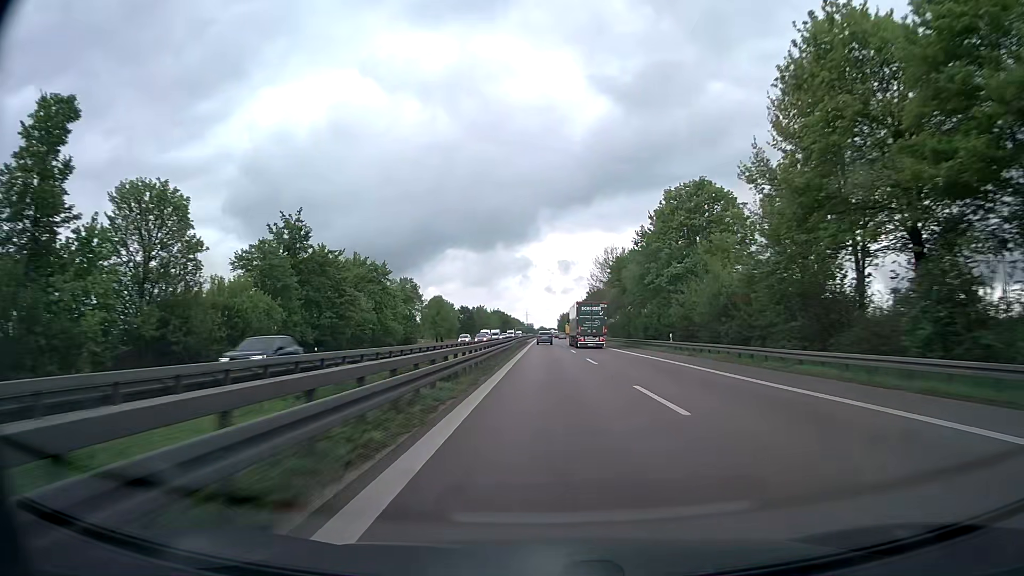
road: trunk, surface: asphalt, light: Day
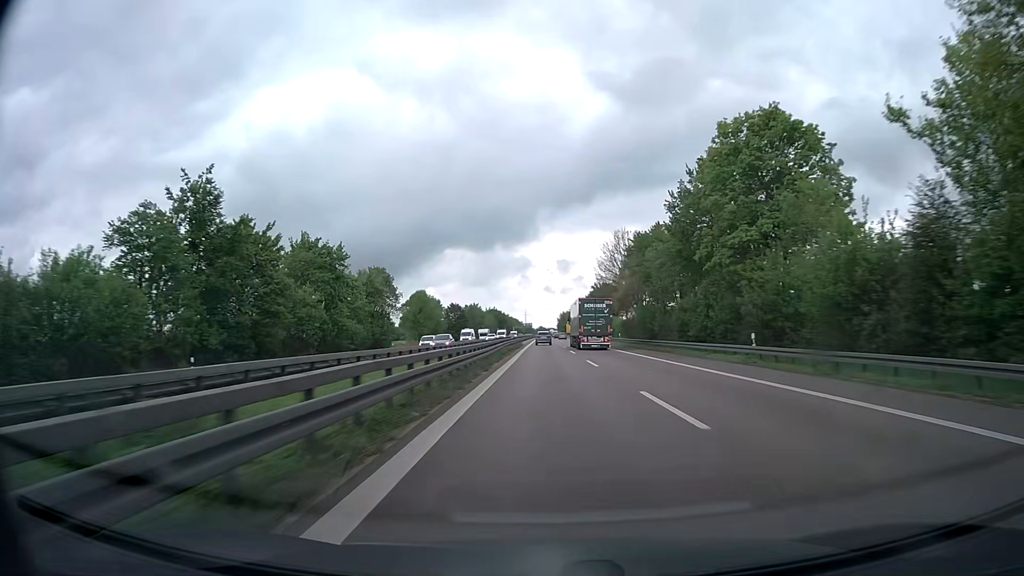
(0.0, +19.7) m; 0°
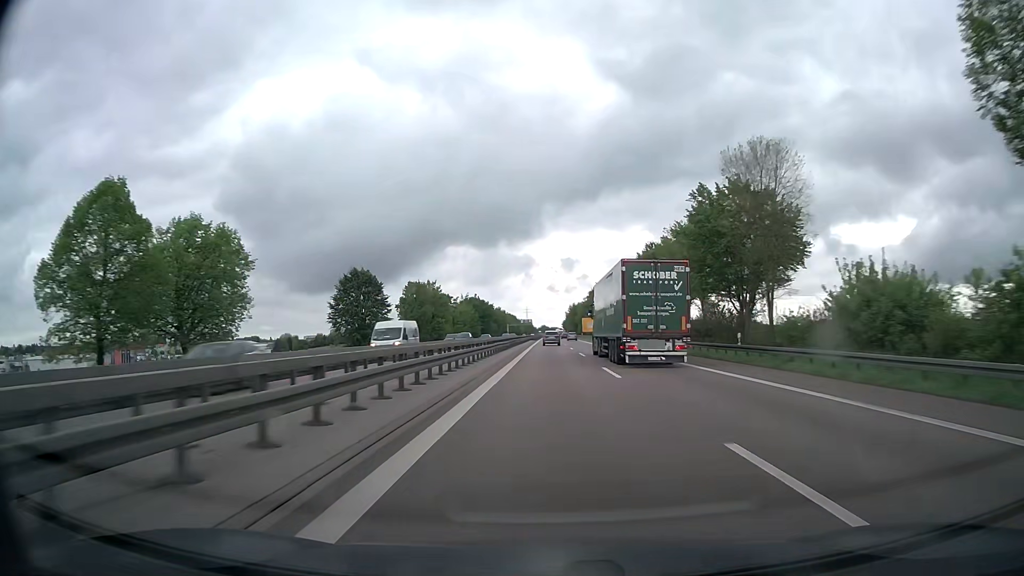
(+0.2, +97.4) m; 0°
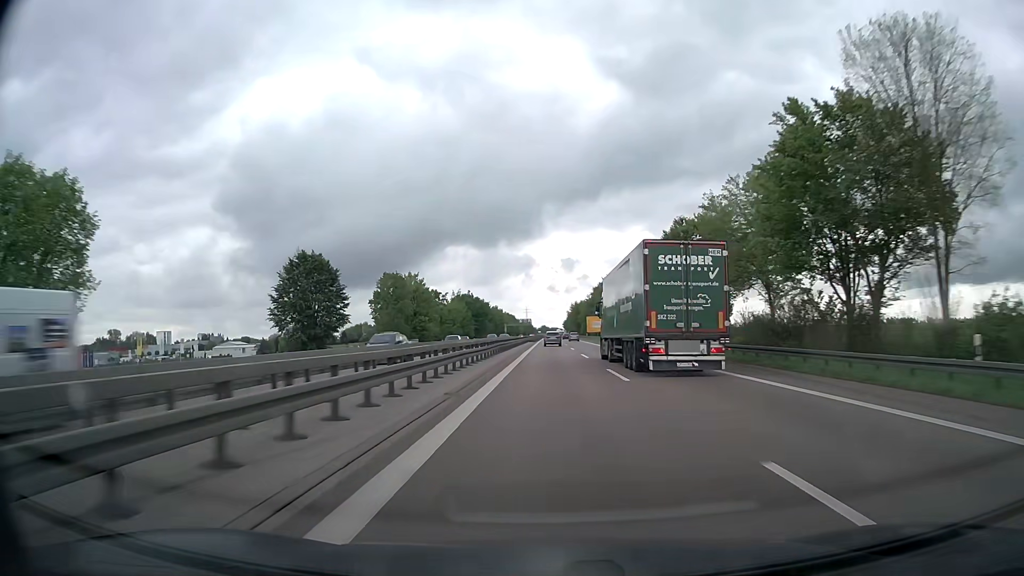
(0.0, +19.3) m; 0°
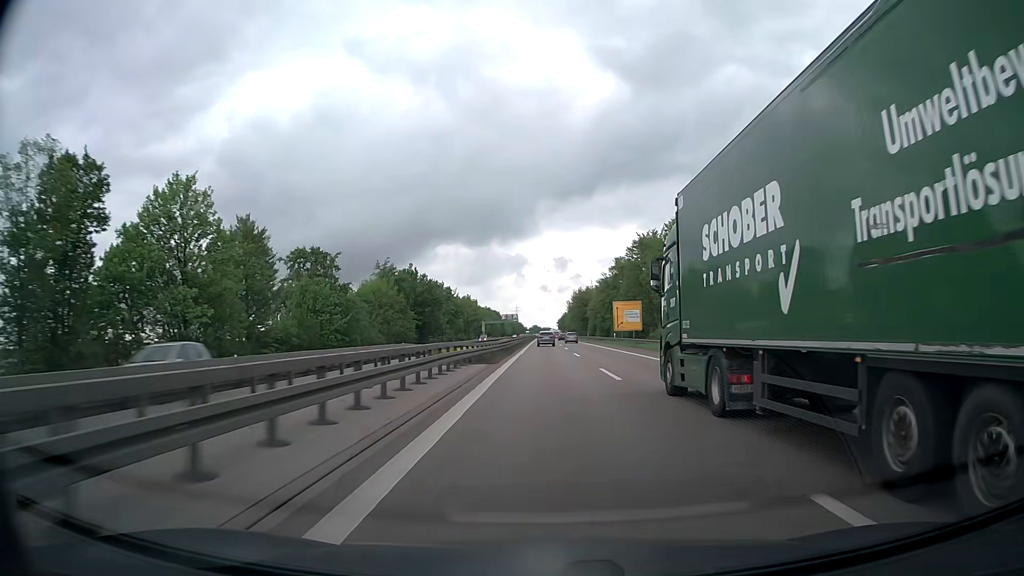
(+0.3, +76.6) m; +1°
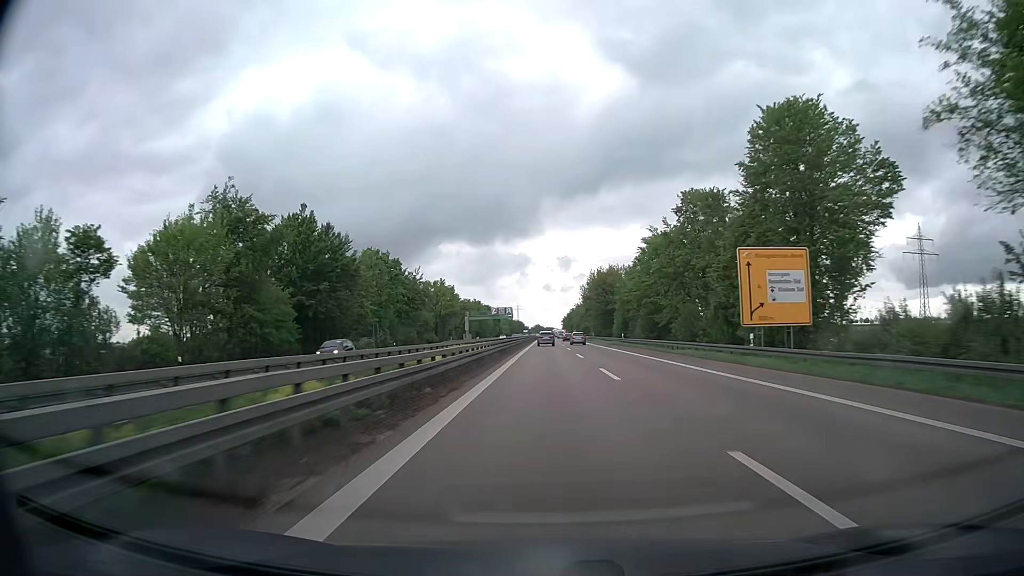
(-0.1, +56.0) m; 0°
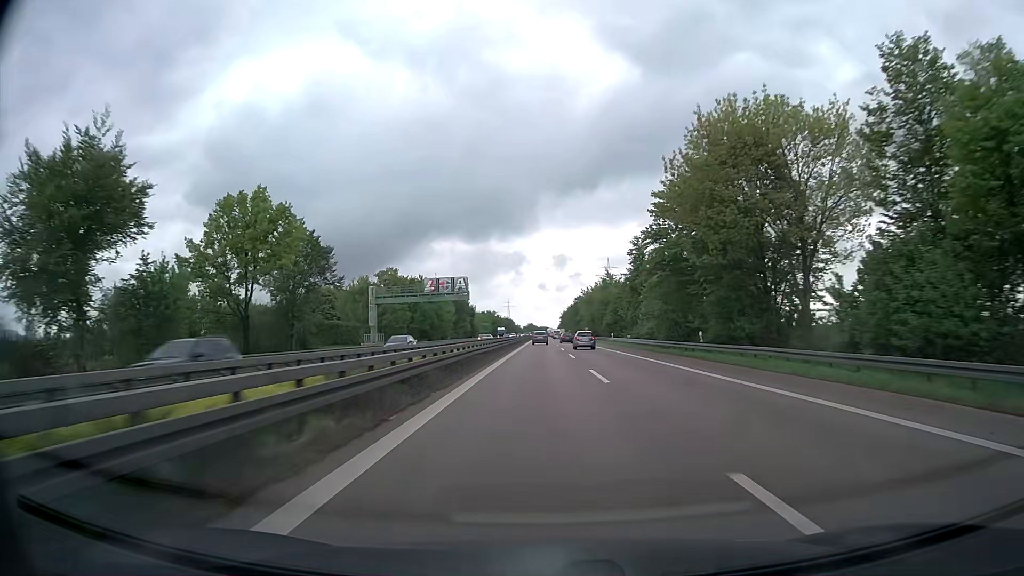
(+0.3, +91.2) m; +1°
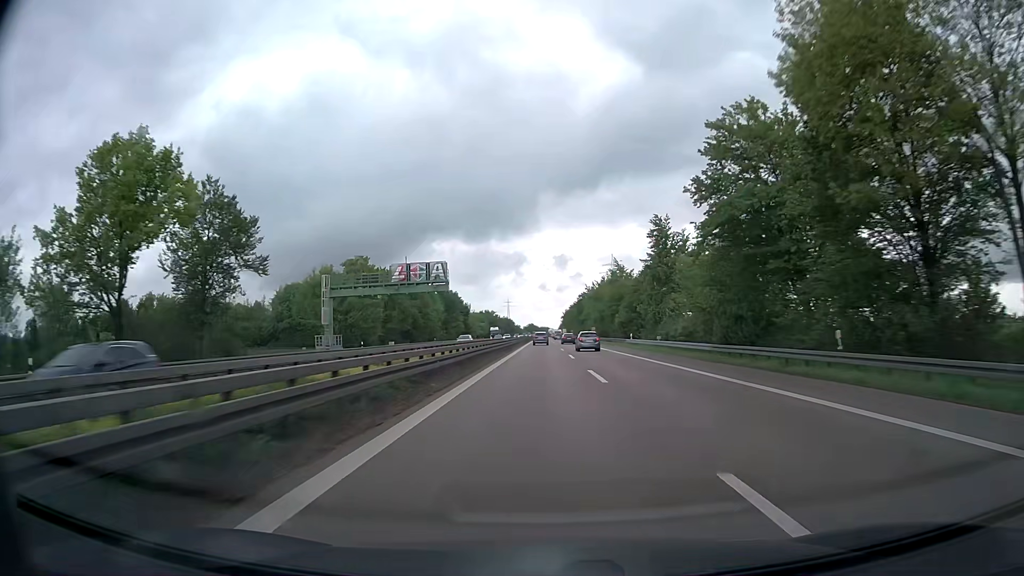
(-0.1, +18.0) m; 0°
(0, +10) (0, +20) (0, +30) (0, +40) (0, +50) (0, +60) (0, +70) (0, +80) (0, +90) (-1, +100) m
